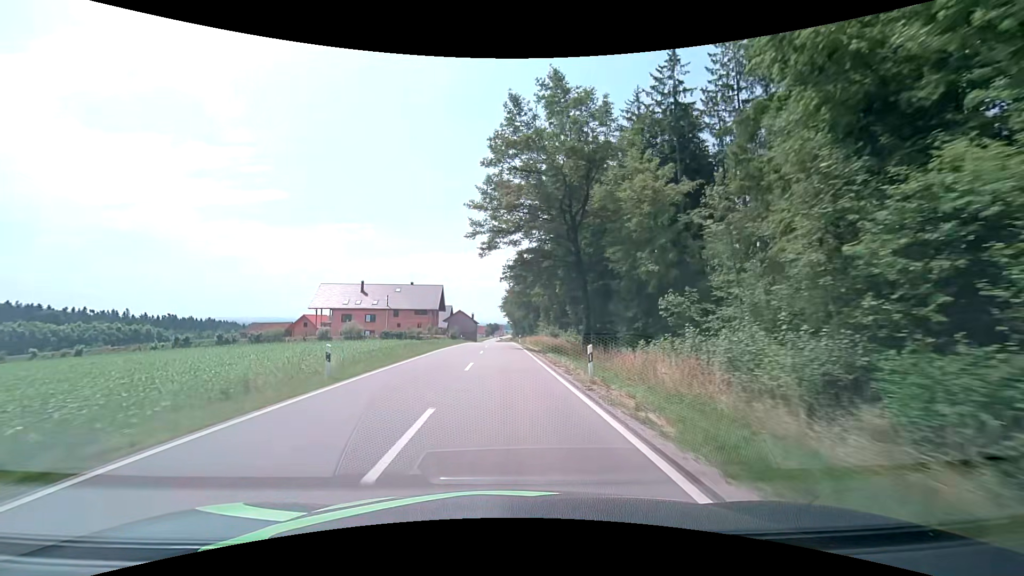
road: secondary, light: Day
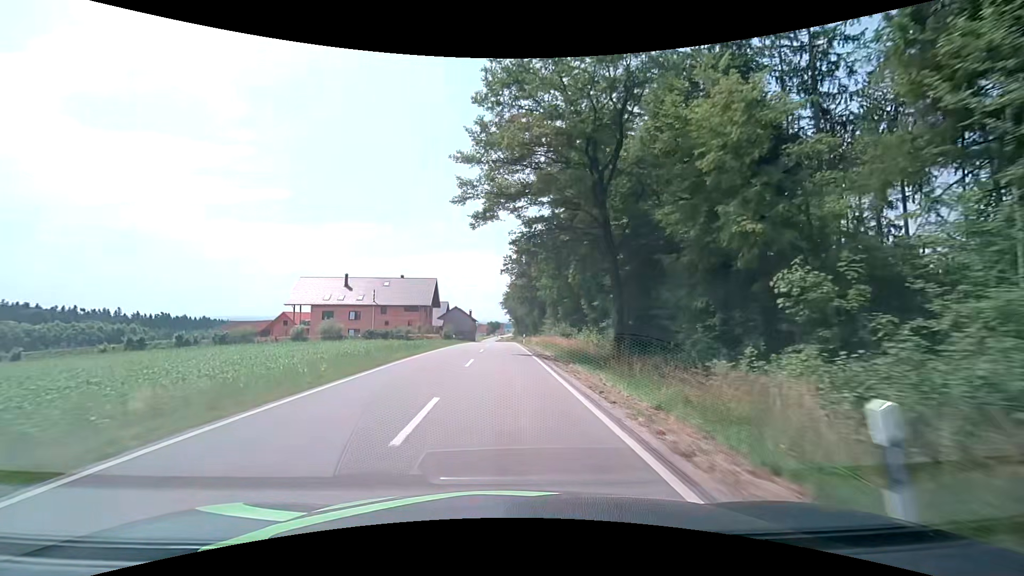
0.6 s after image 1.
(-0.1, +10.8) m; 0°
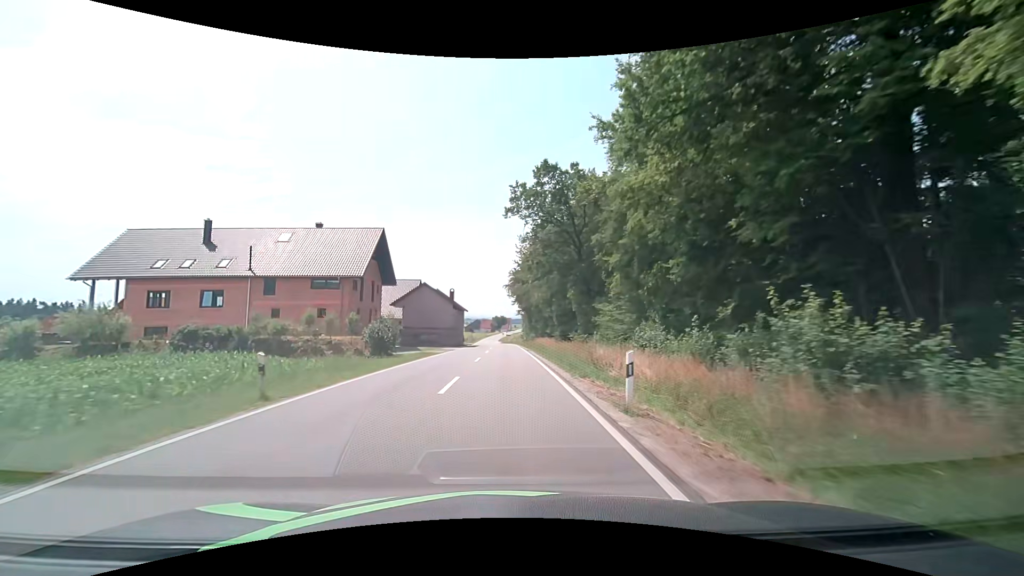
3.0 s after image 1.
(-0.4, +43.2) m; -1°
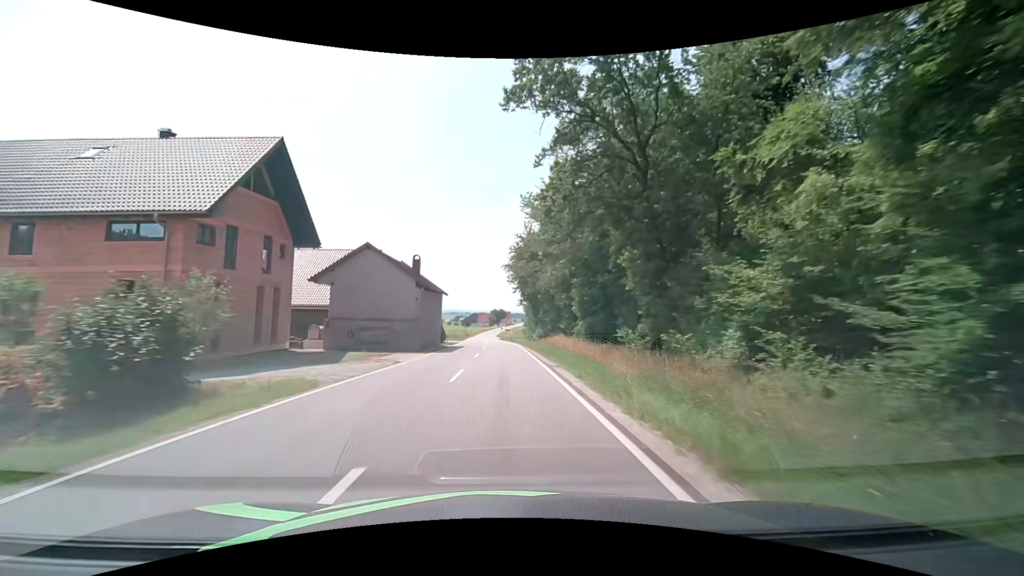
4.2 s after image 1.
(0.0, +21.7) m; 0°
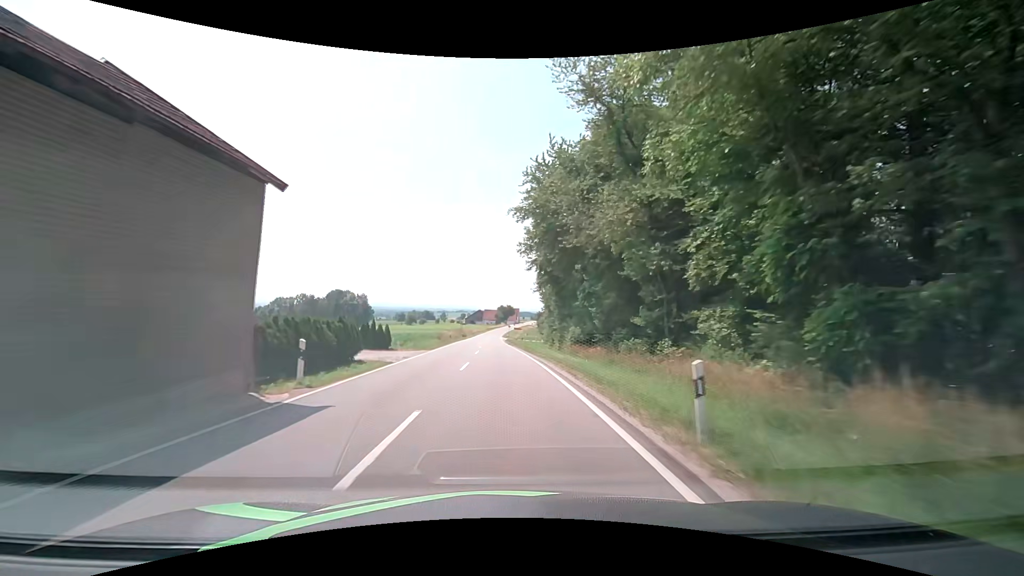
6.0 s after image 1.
(0.0, +32.7) m; -1°
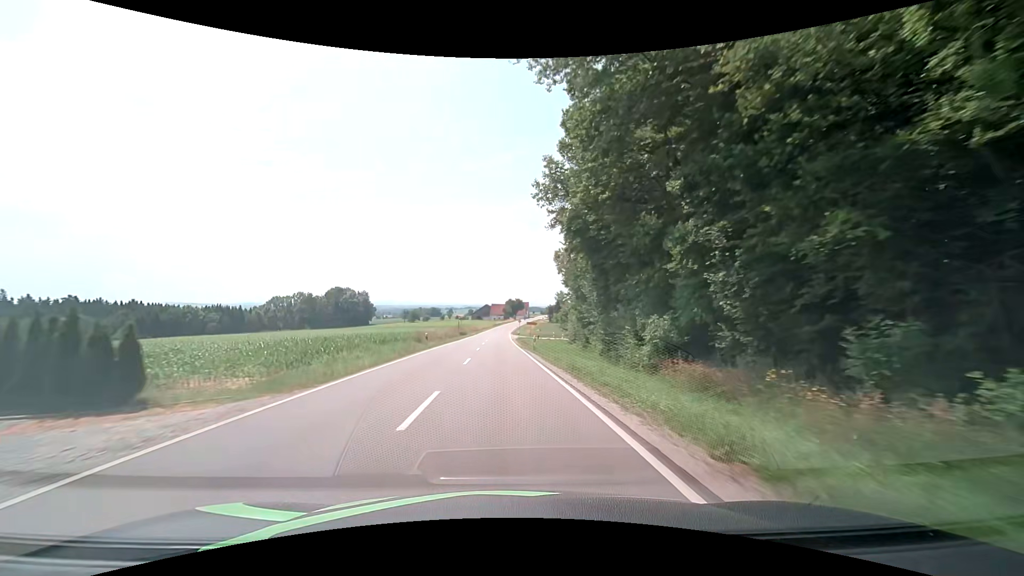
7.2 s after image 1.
(-0.1, +21.7) m; -1°
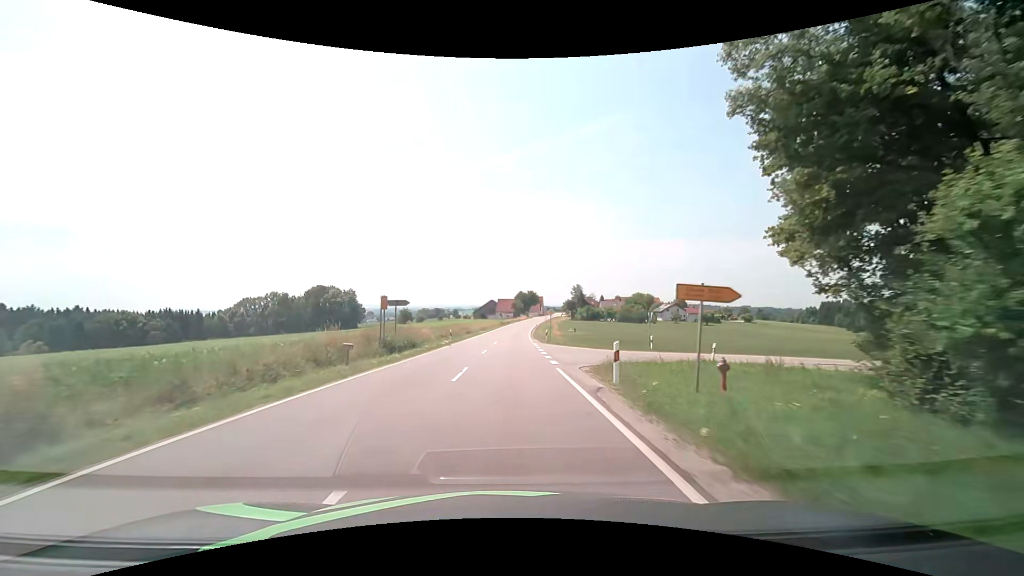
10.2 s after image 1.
(-0.8, +54.4) m; -1°
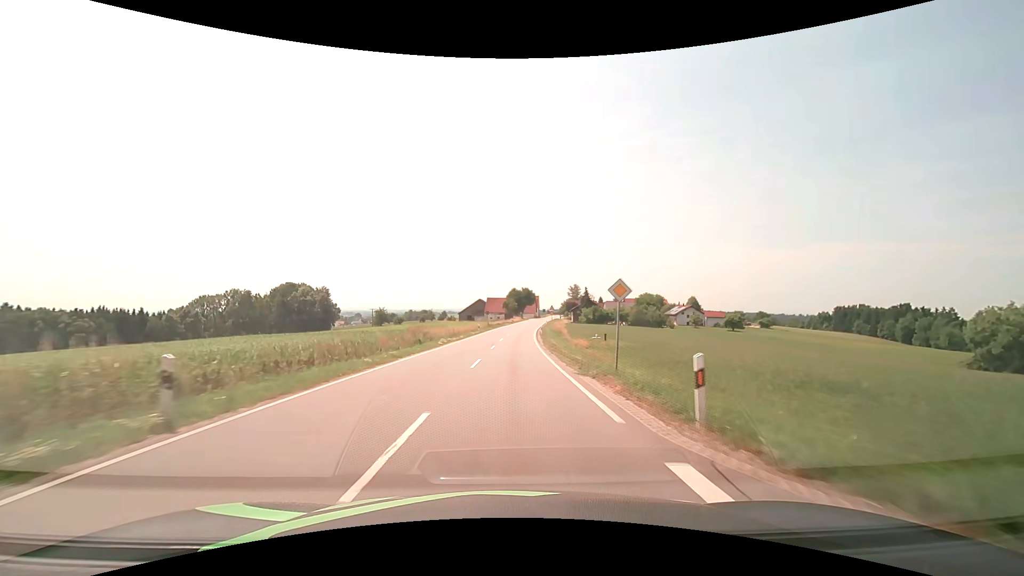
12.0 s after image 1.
(+0.3, +32.3) m; +1°
(0, +10) (0, +20) (+1, +30) (+1, +40) (+2, +50) (+2, +60) (+3, +70) (+4, +80) (+5, +90) (+6, +100) m
